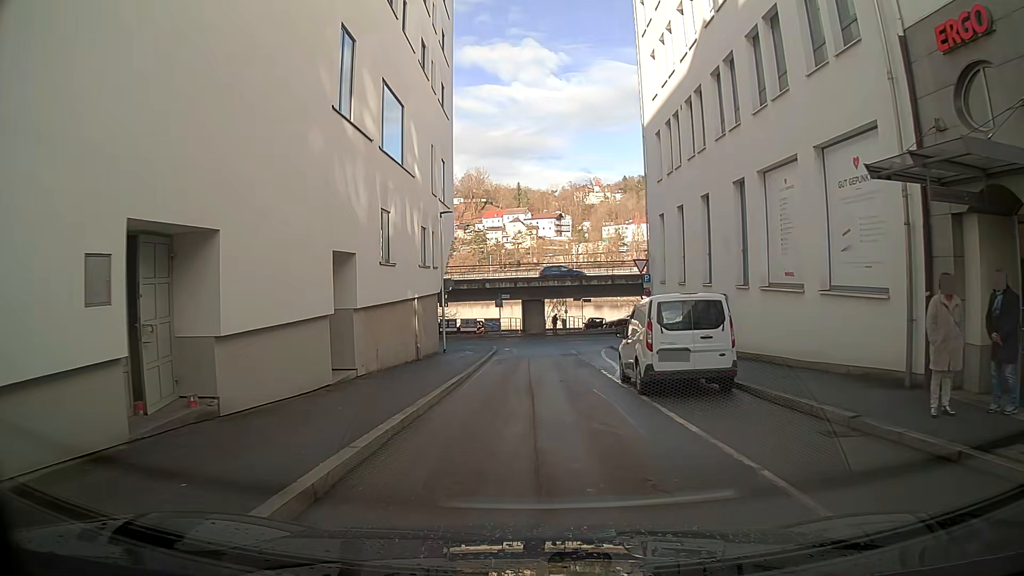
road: residential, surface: asphalt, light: Day
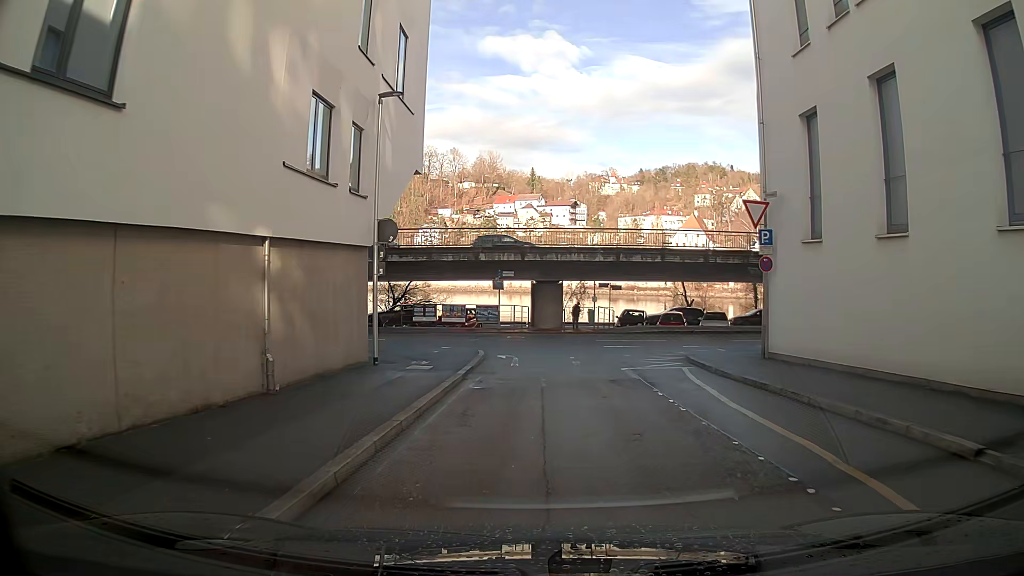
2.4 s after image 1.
(+0.1, +15.4) m; +4°
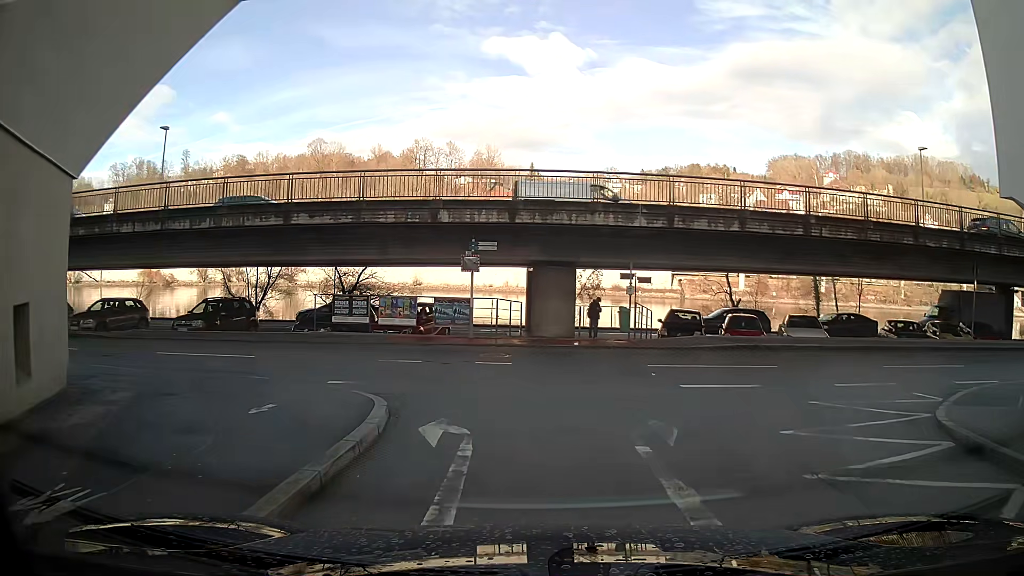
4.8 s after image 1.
(-0.2, +13.7) m; 0°
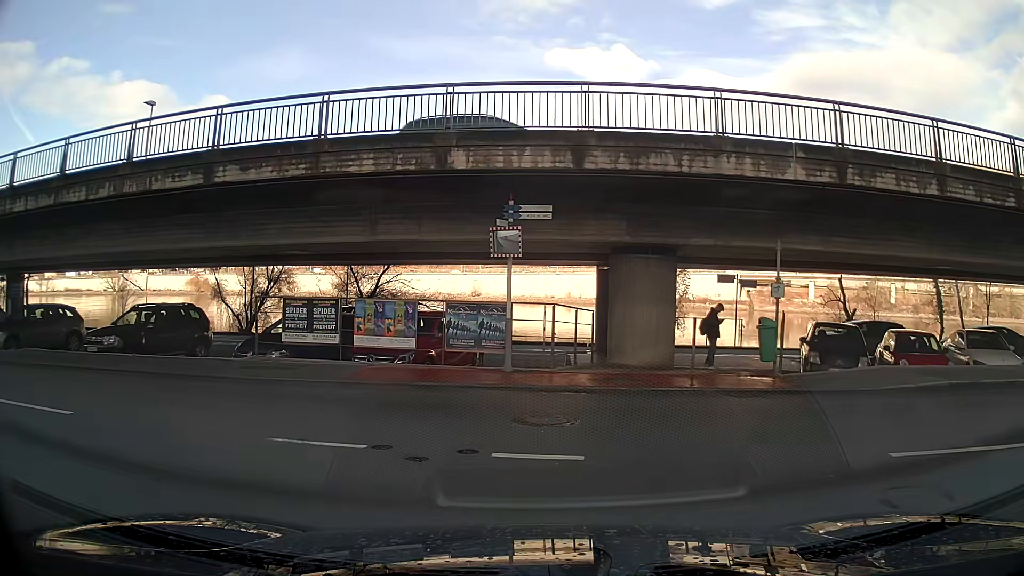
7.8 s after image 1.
(0.0, +8.4) m; -4°
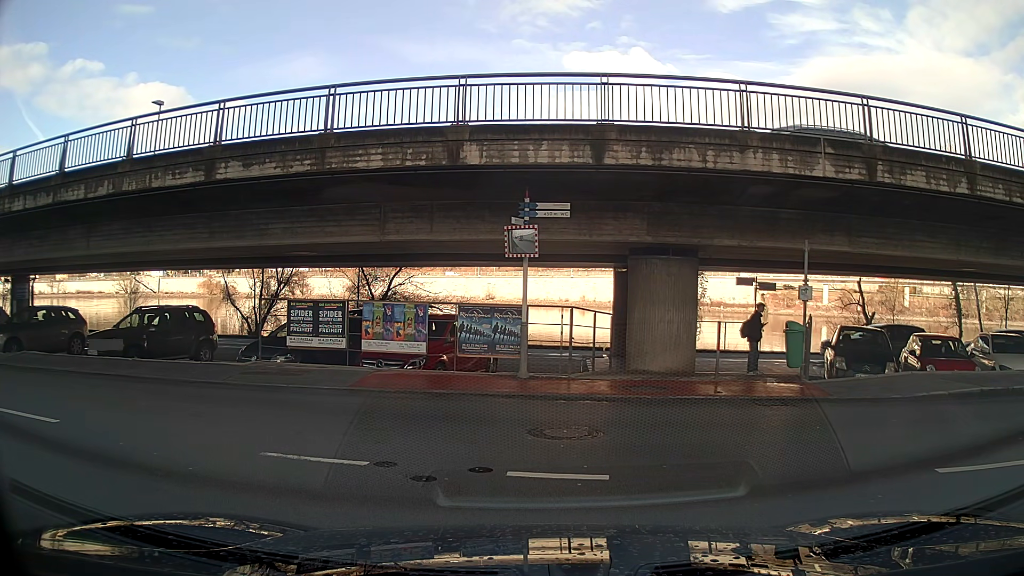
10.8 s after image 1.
(0.0, +0.6) m; 0°
